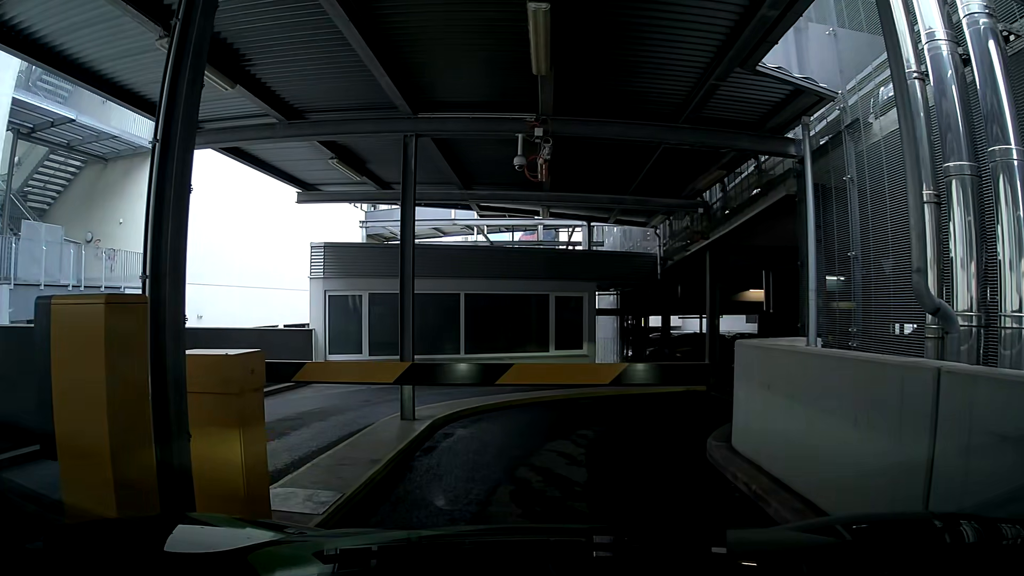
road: service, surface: asphalt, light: Day
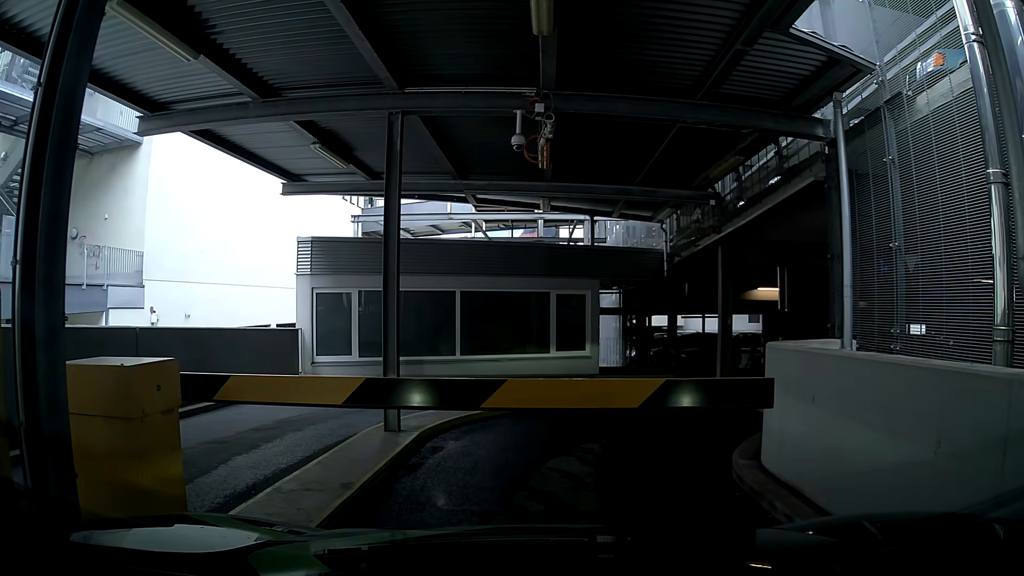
(0.0, +0.8) m; 0°
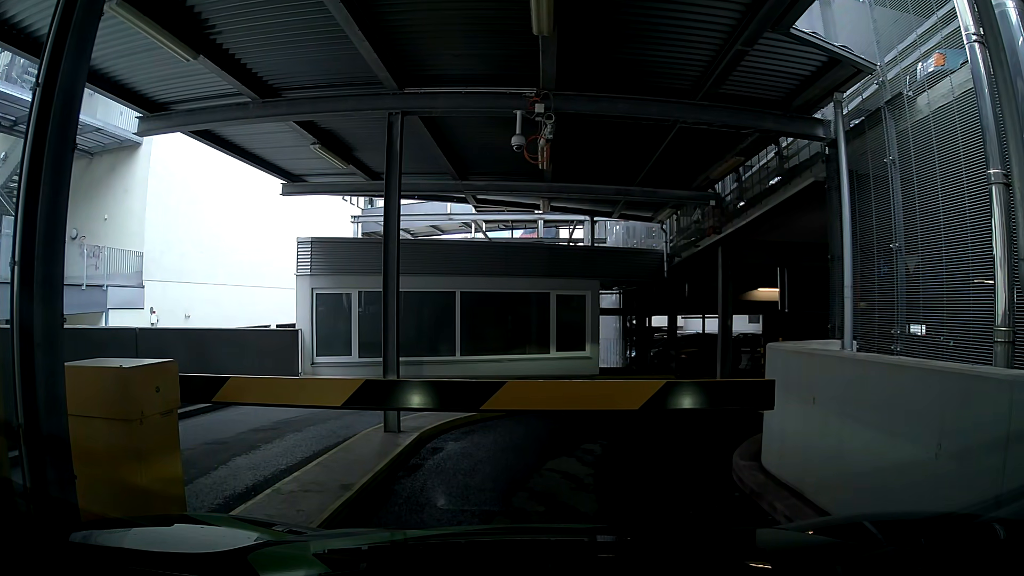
(0.0, +0.1) m; 0°
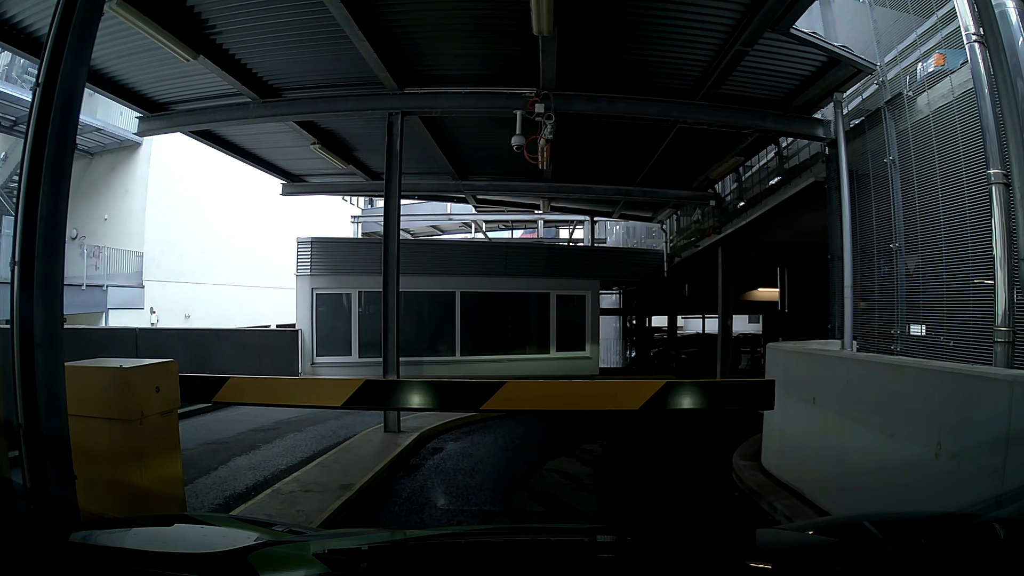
(0.0, 0.0) m; 0°
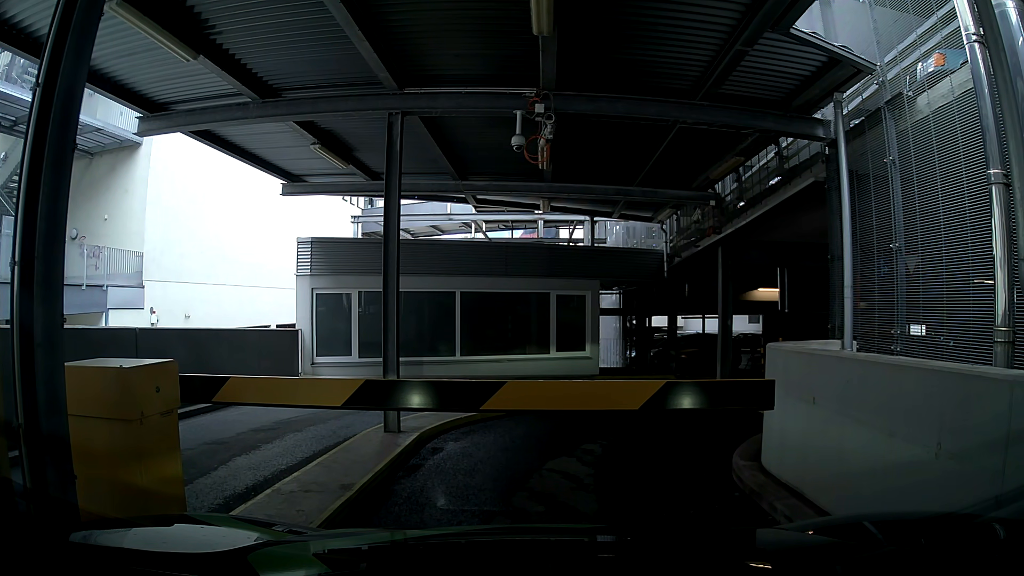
(0.0, 0.0) m; 0°
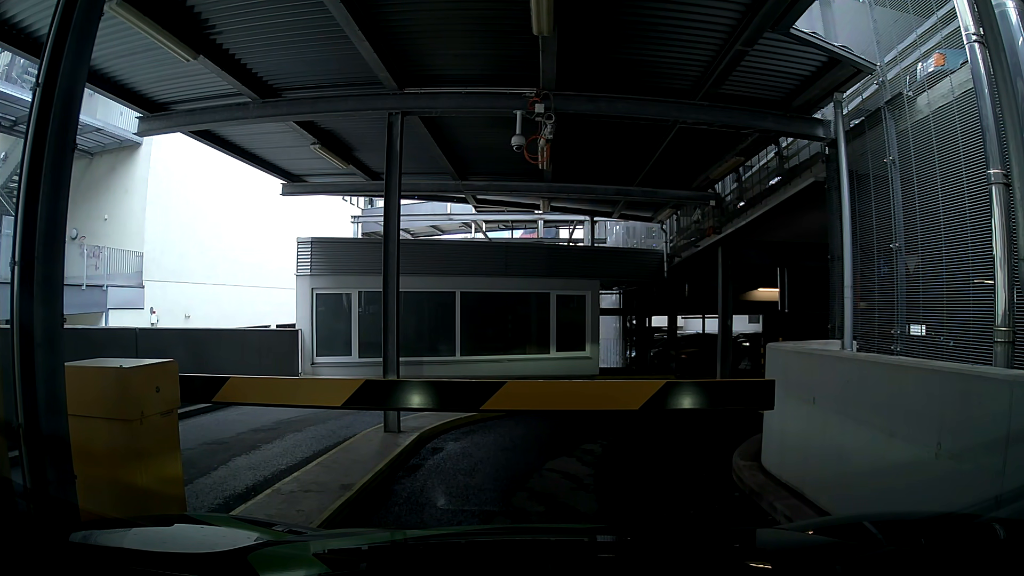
(0.0, 0.0) m; 0°
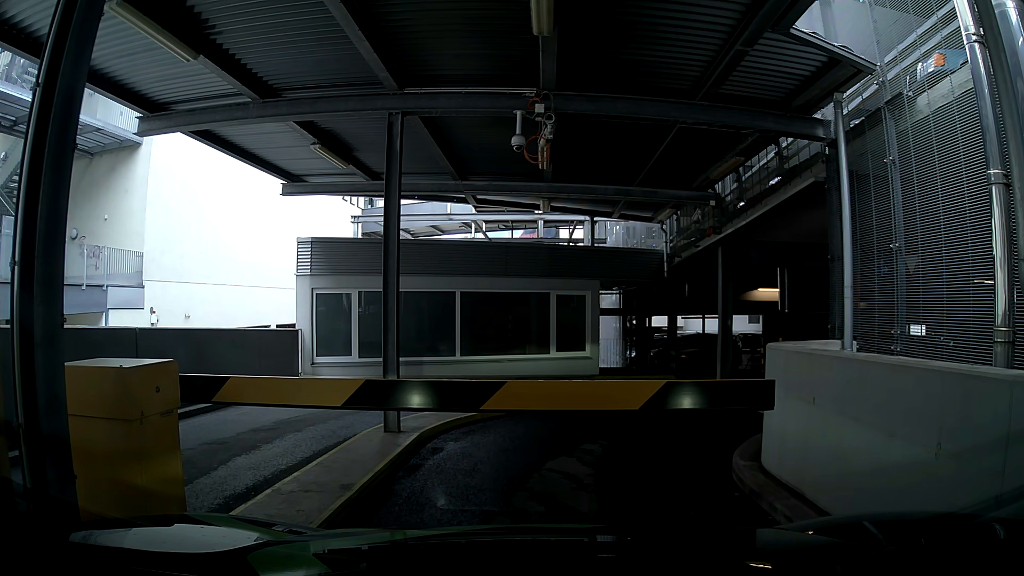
(0.0, 0.0) m; 0°
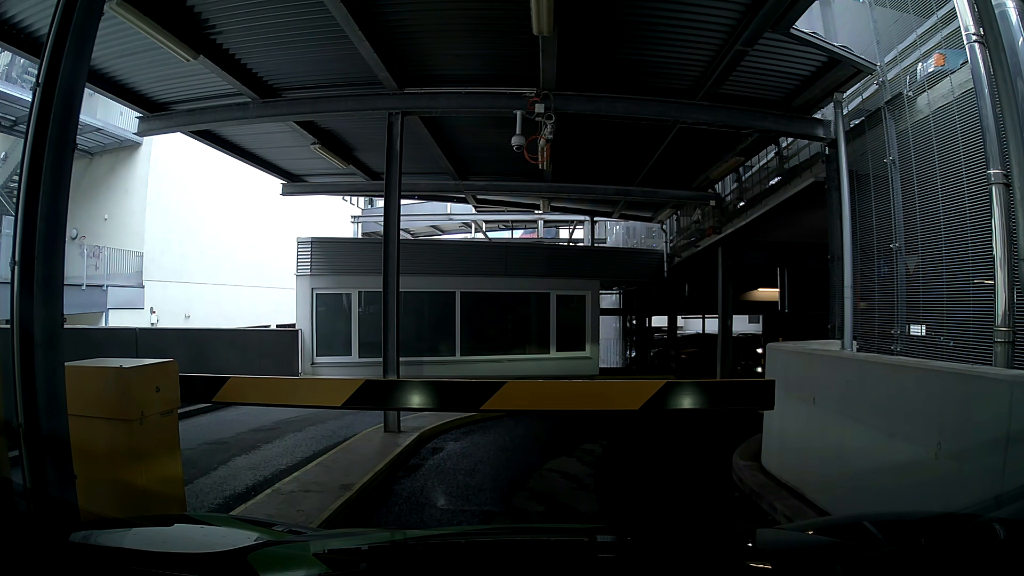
(0.0, 0.0) m; 0°
